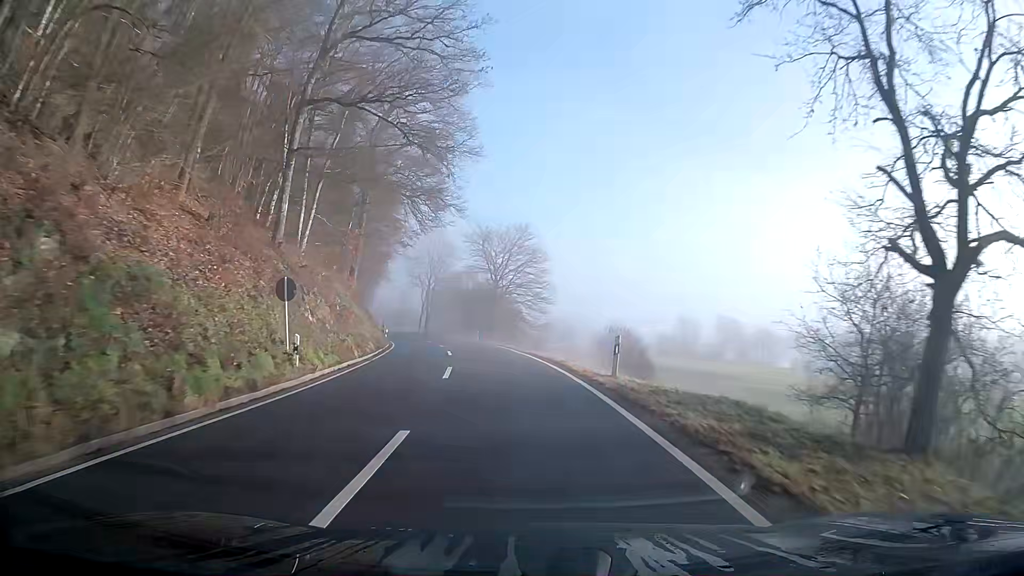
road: secondary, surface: asphalt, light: Day
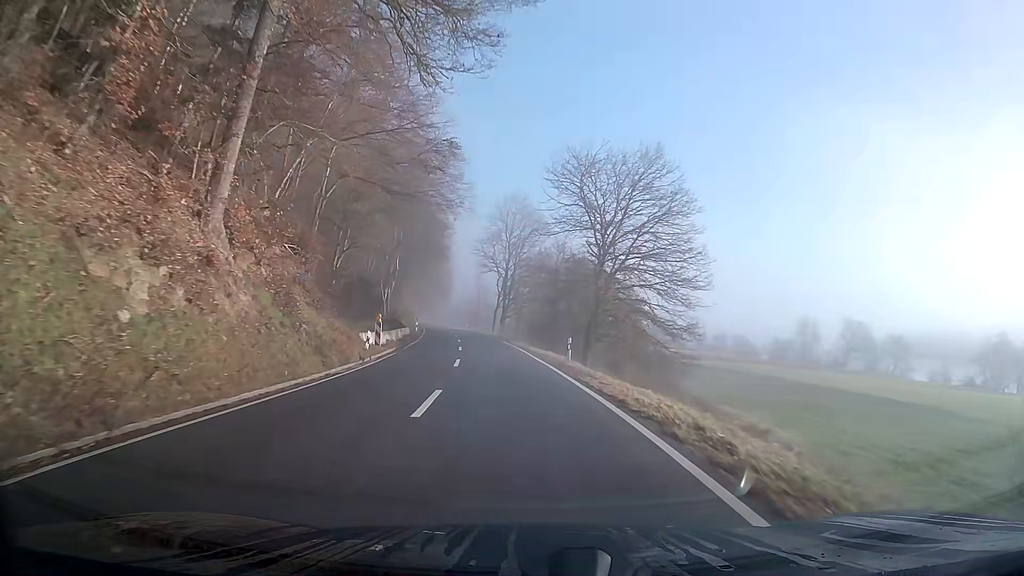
(-2.1, +30.9) m; -8°
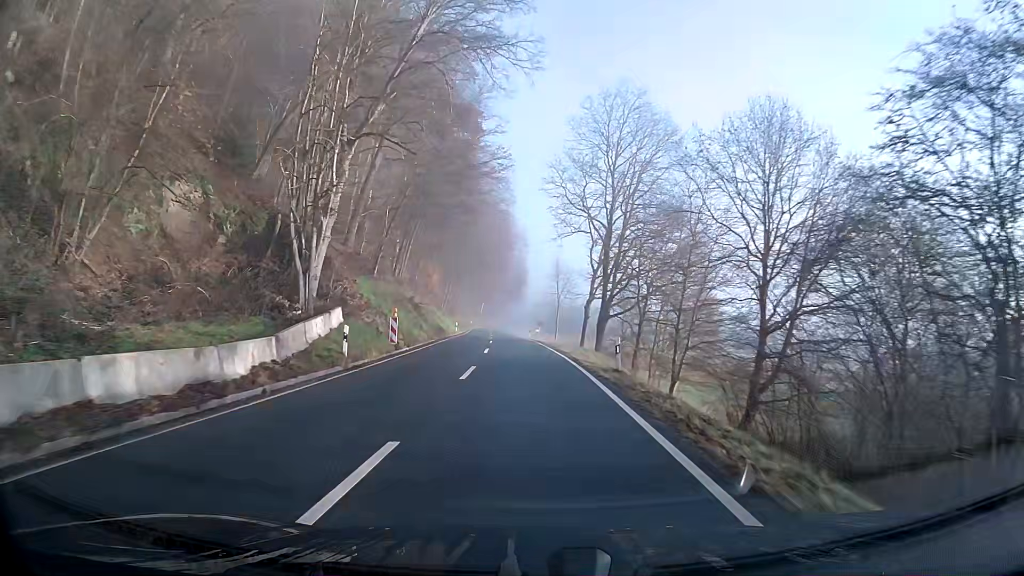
(-2.8, +42.6) m; -6°
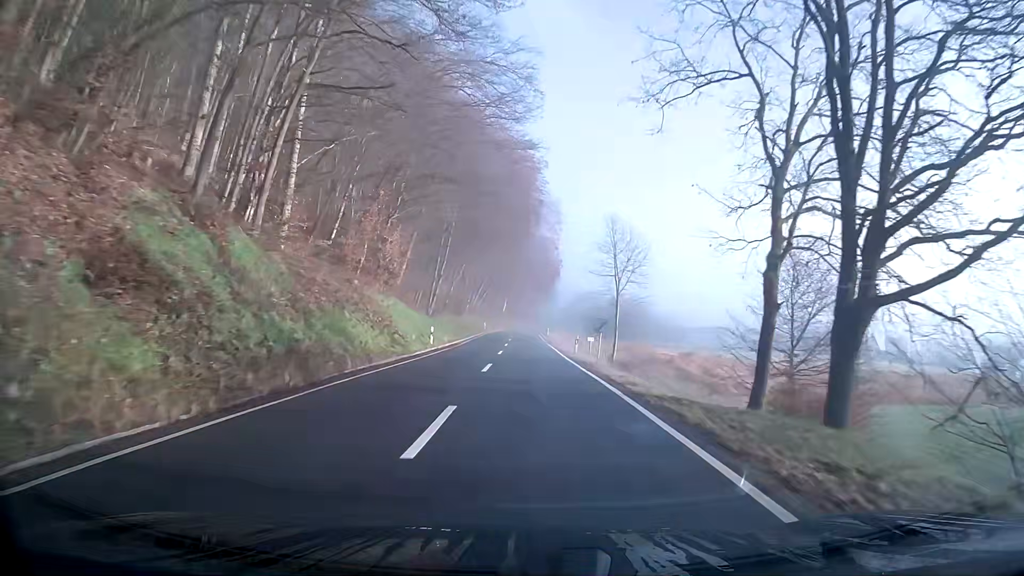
(-0.8, +33.0) m; -3°
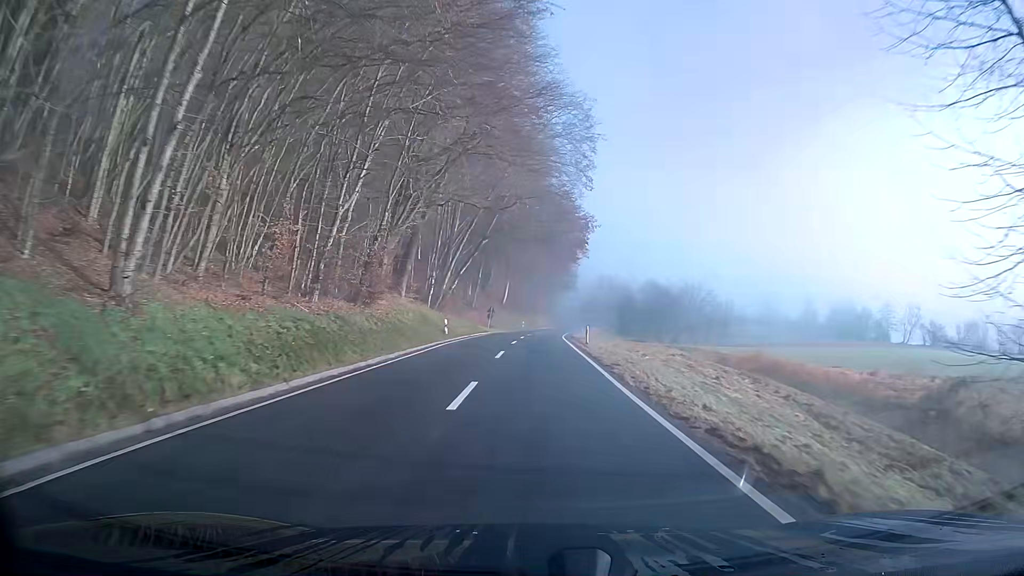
(-0.3, +44.8) m; 0°
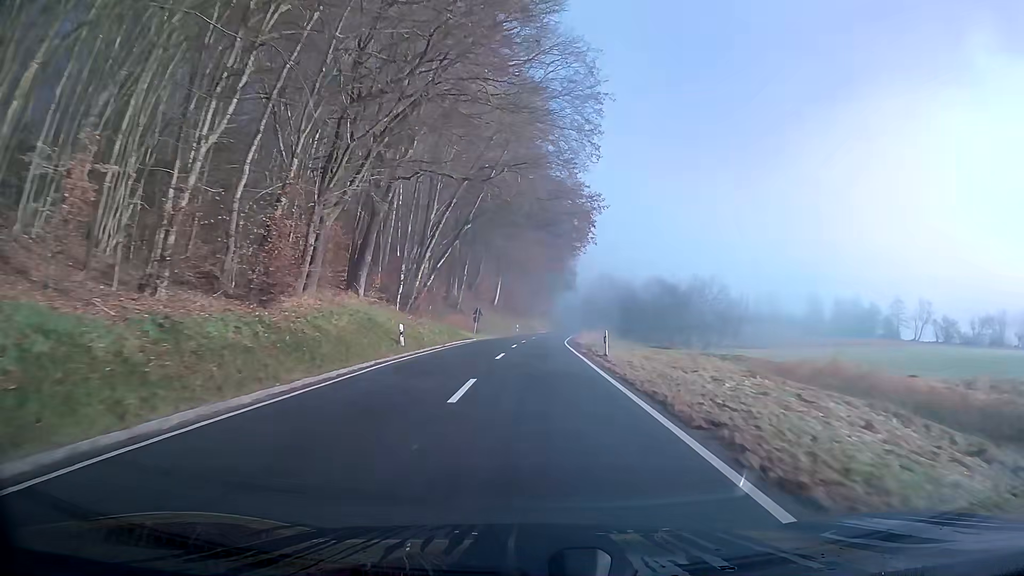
(0.0, +11.3) m; 0°
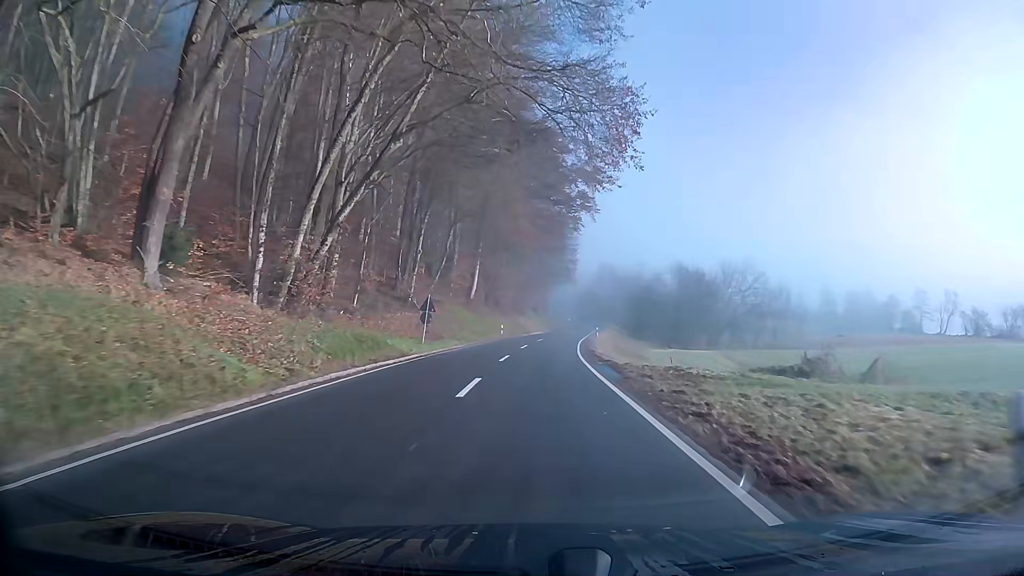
(+0.1, +22.5) m; +1°
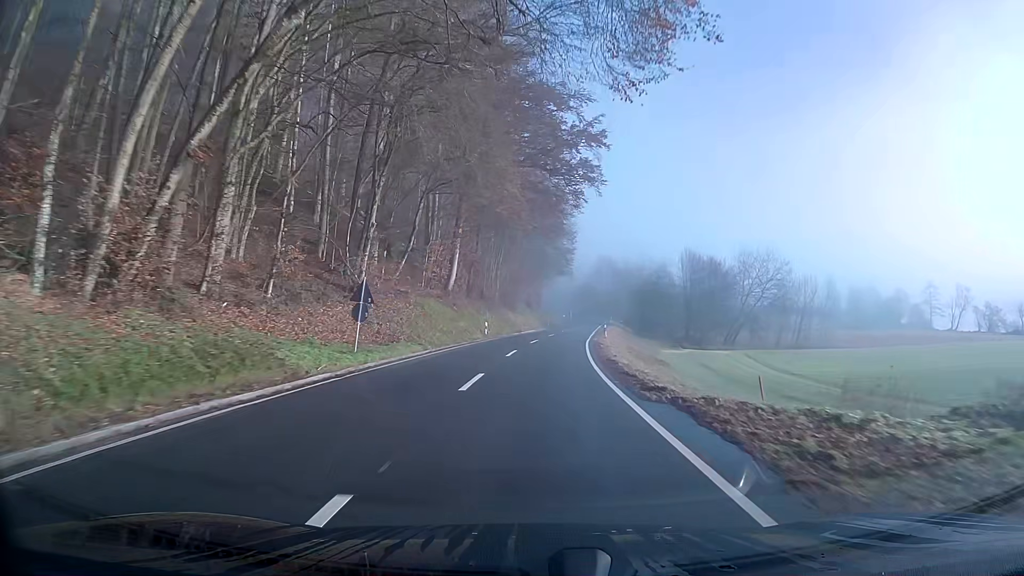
(+0.1, +11.1) m; +1°
